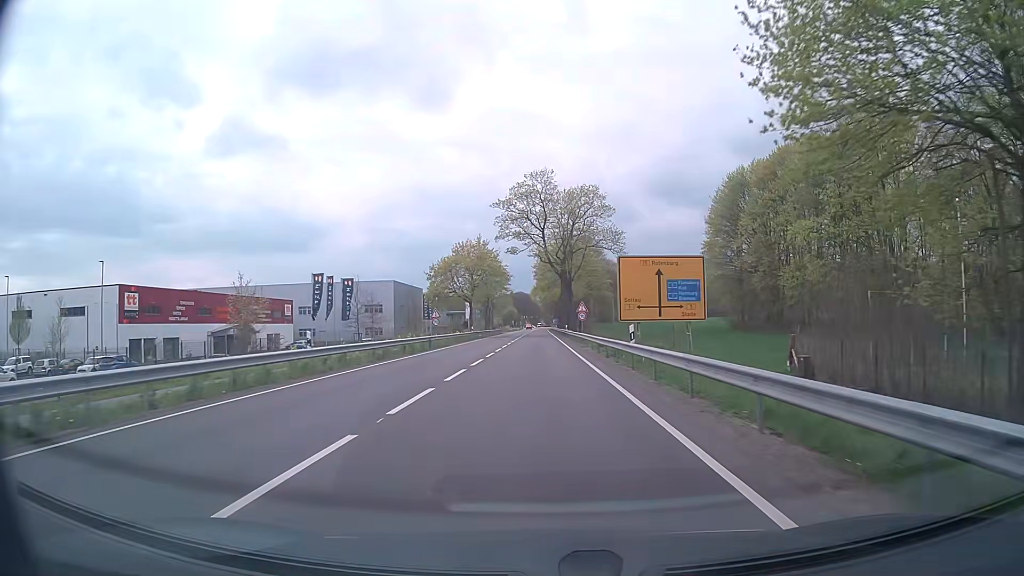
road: primary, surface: asphalt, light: Day
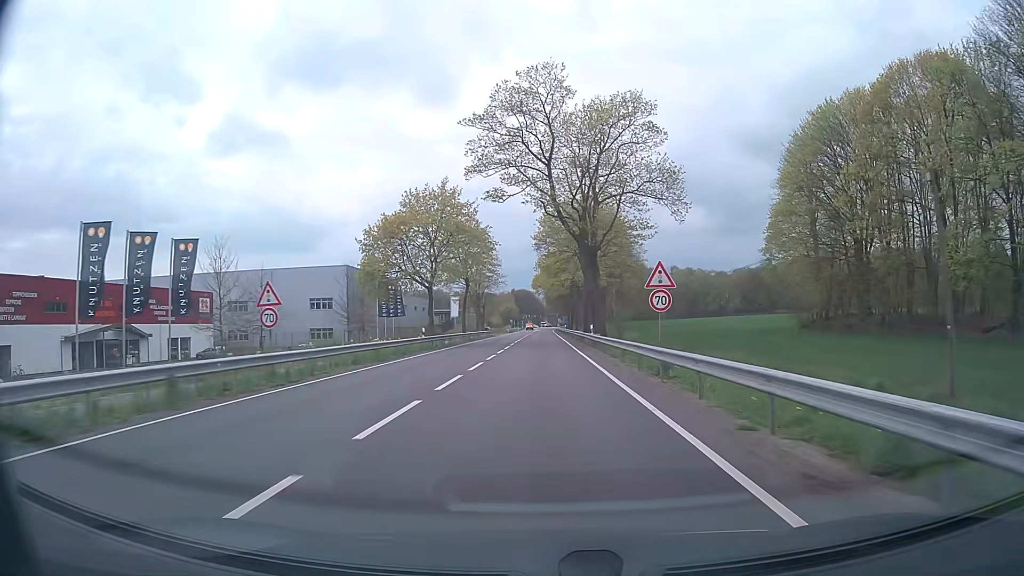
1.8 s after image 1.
(-0.1, +32.3) m; 0°
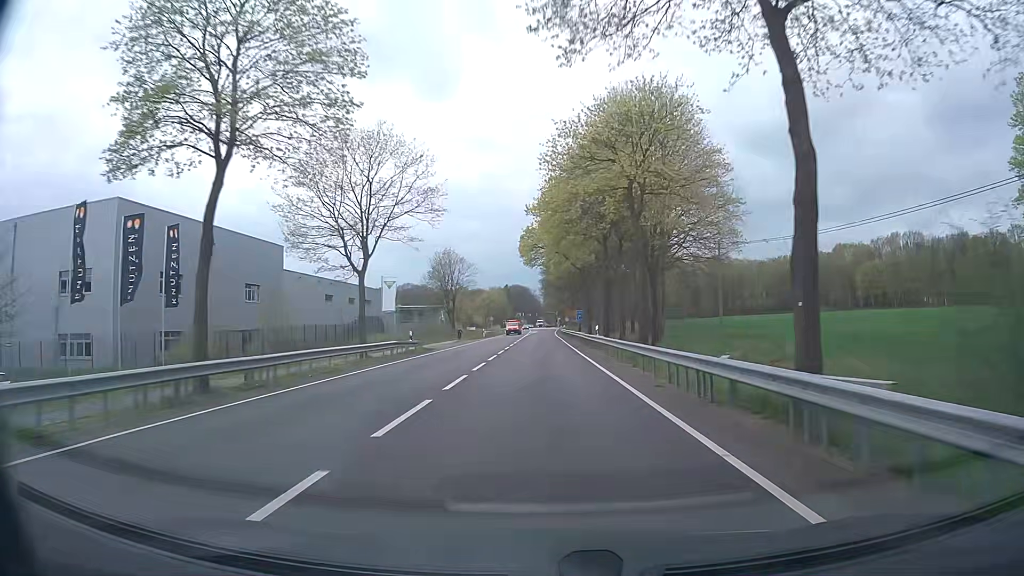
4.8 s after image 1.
(-0.1, +53.8) m; 0°
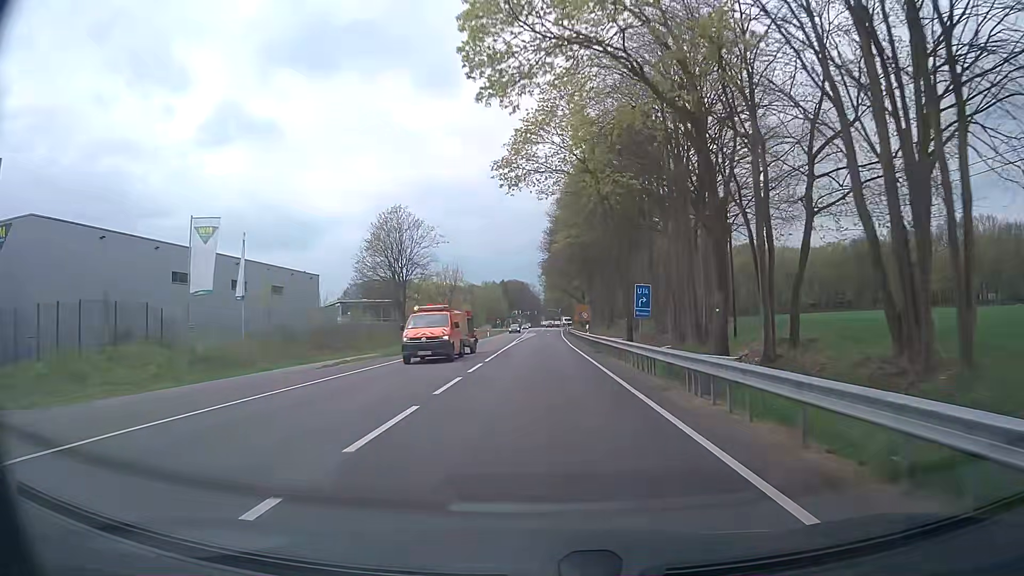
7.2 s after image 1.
(-0.3, +43.1) m; -1°
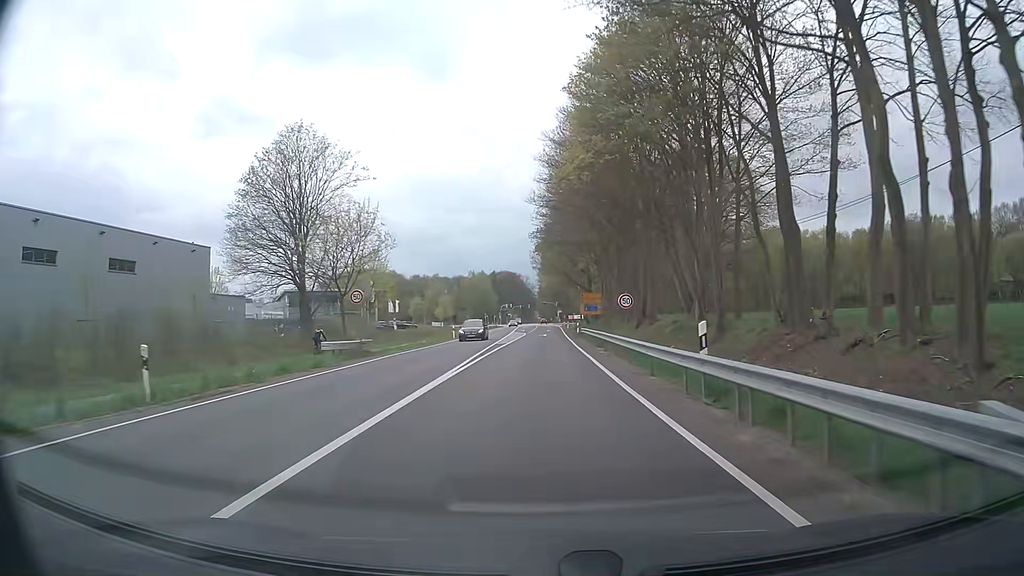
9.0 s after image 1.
(+0.2, +31.3) m; +1°
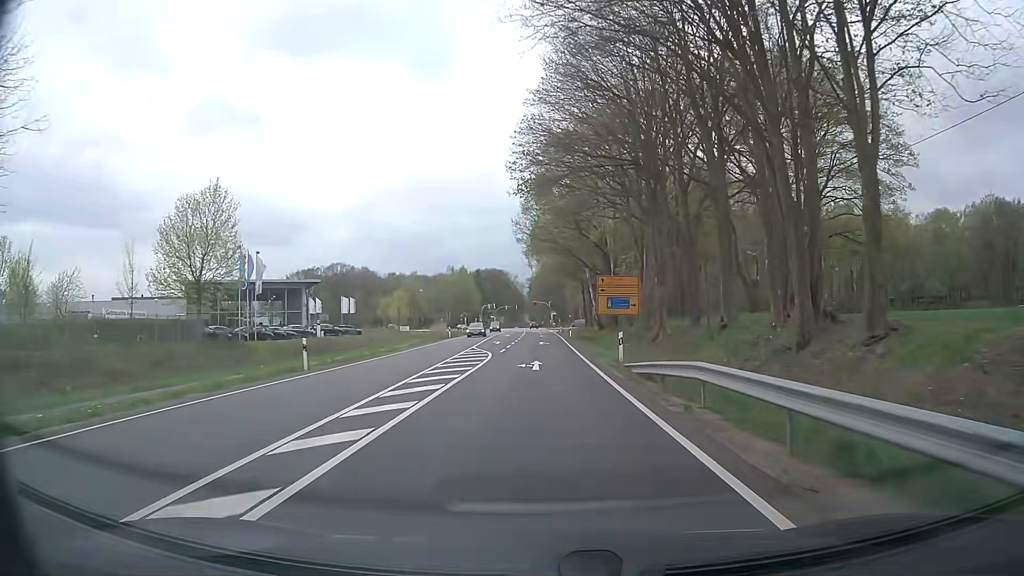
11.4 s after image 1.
(+0.1, +37.5) m; +1°
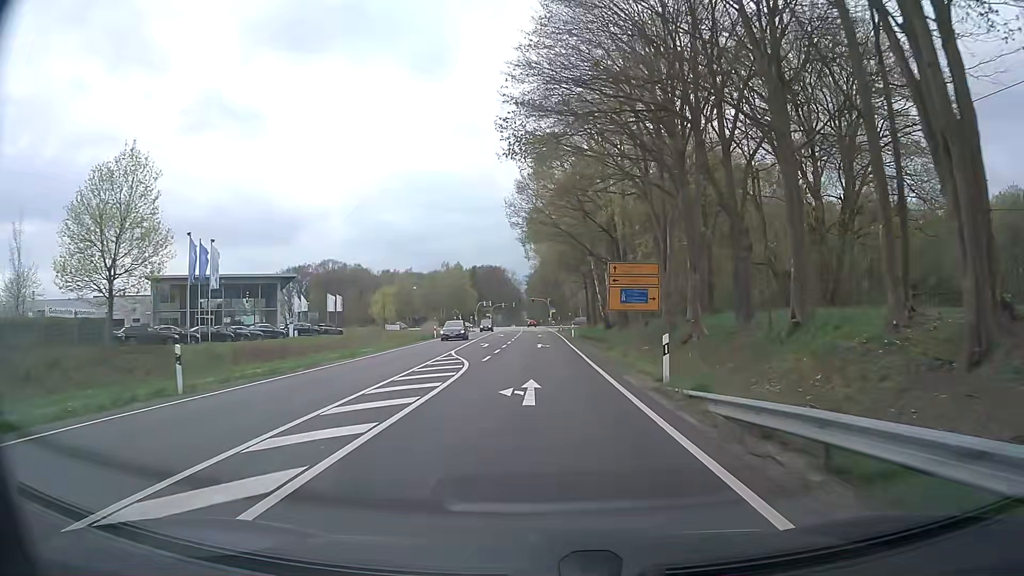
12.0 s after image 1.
(0.0, +9.0) m; +1°
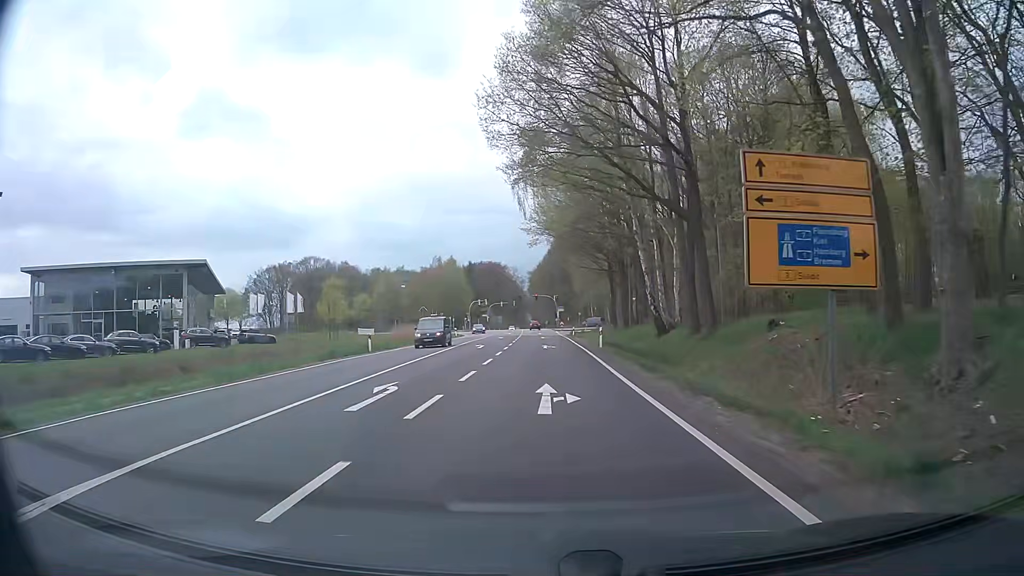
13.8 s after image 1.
(-0.1, +26.0) m; -1°
(0, +10) (0, +20) (0, +30) (0, +40) (0, +50) (0, +60) (0, +70) (0, +80) (0, +90) (0, +100) m
